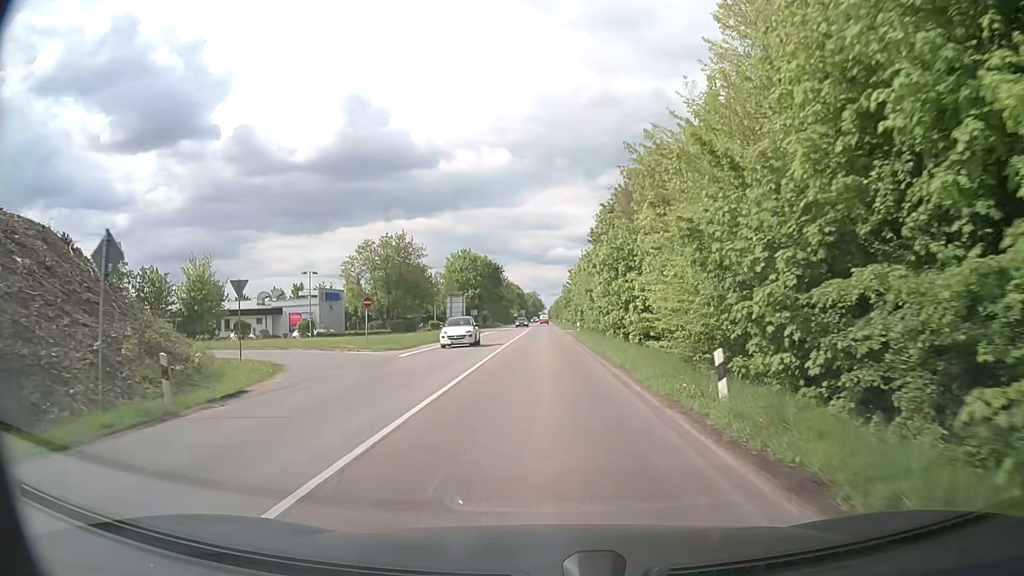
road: secondary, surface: asphalt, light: Day
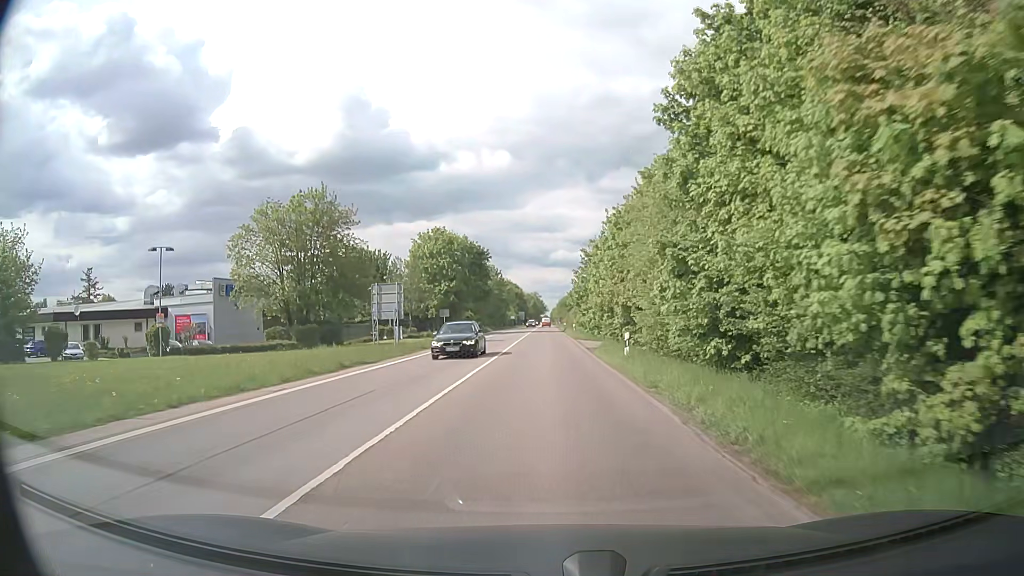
(0.0, +30.3) m; 0°
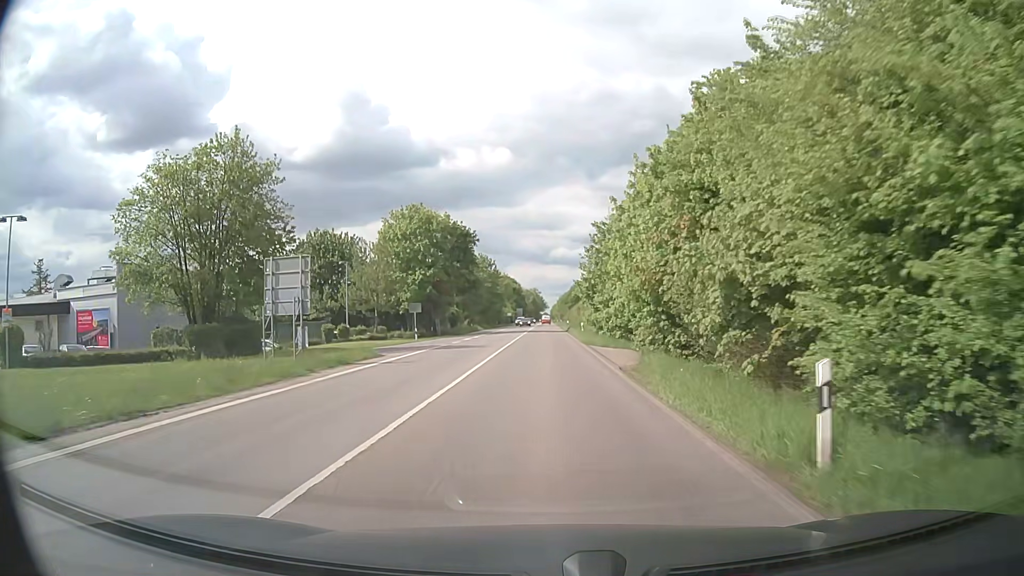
(-0.1, +15.4) m; 0°
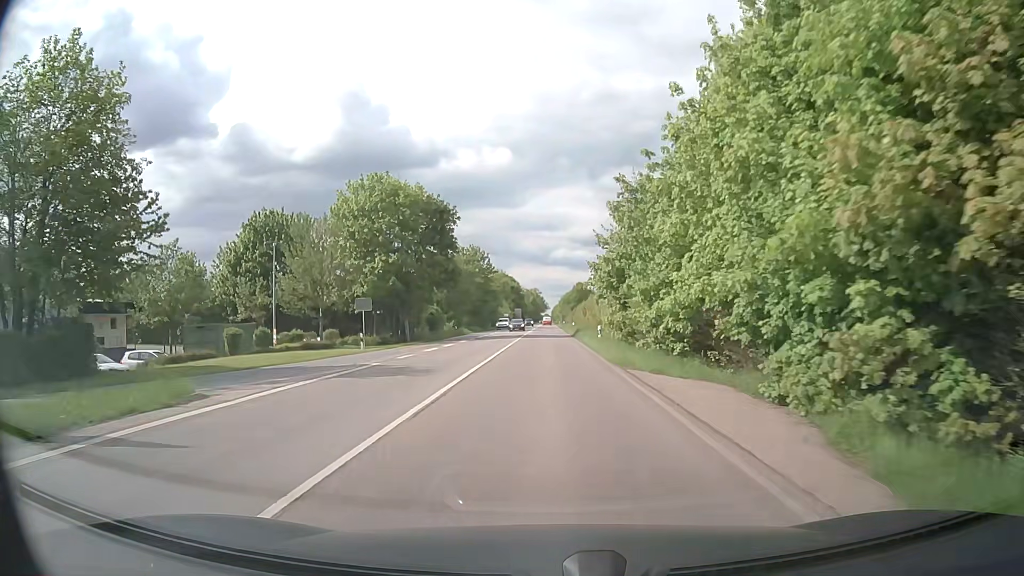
(-0.1, +15.6) m; 0°
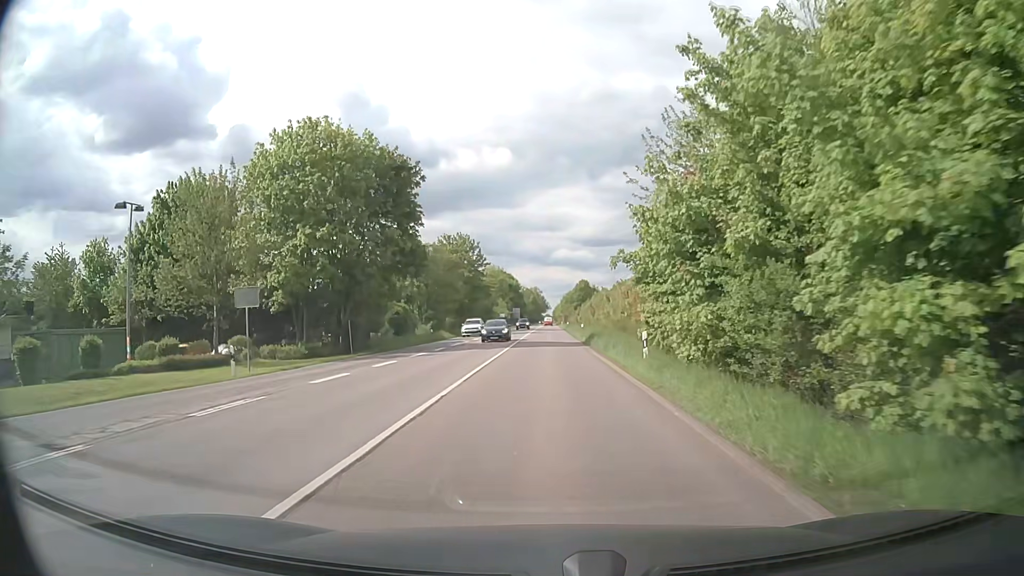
(-0.1, +15.7) m; 0°
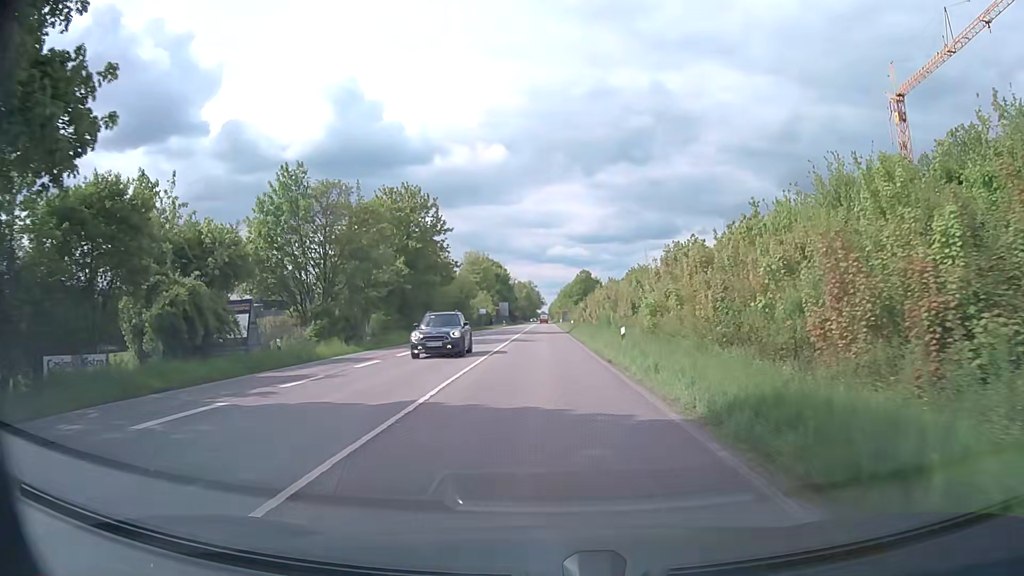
(+0.2, +31.5) m; +1°
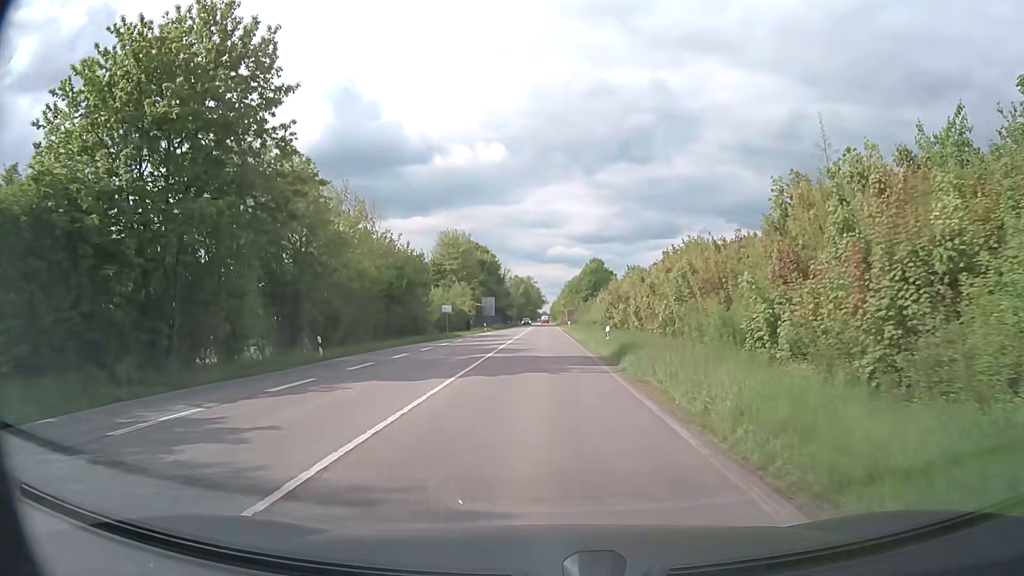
(-0.1, +36.5) m; -1°
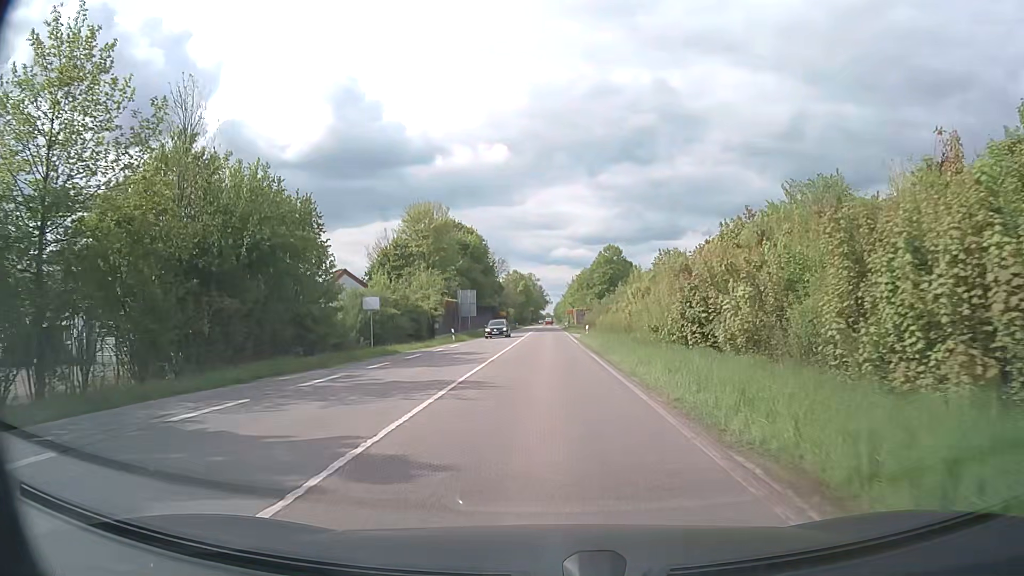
(0.0, +28.4) m; 0°
(0, +10) (0, +20) (0, +30) (0, +40) (0, +50) (0, +60) (0, +70) (0, +80) (0, +90) (0, +100) m
